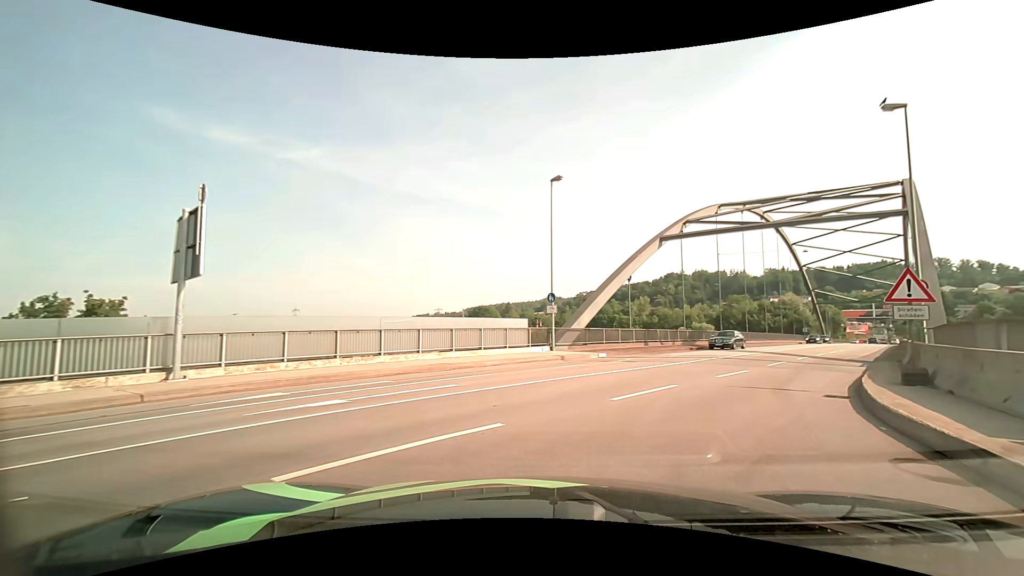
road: primary_link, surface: asphalt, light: Day
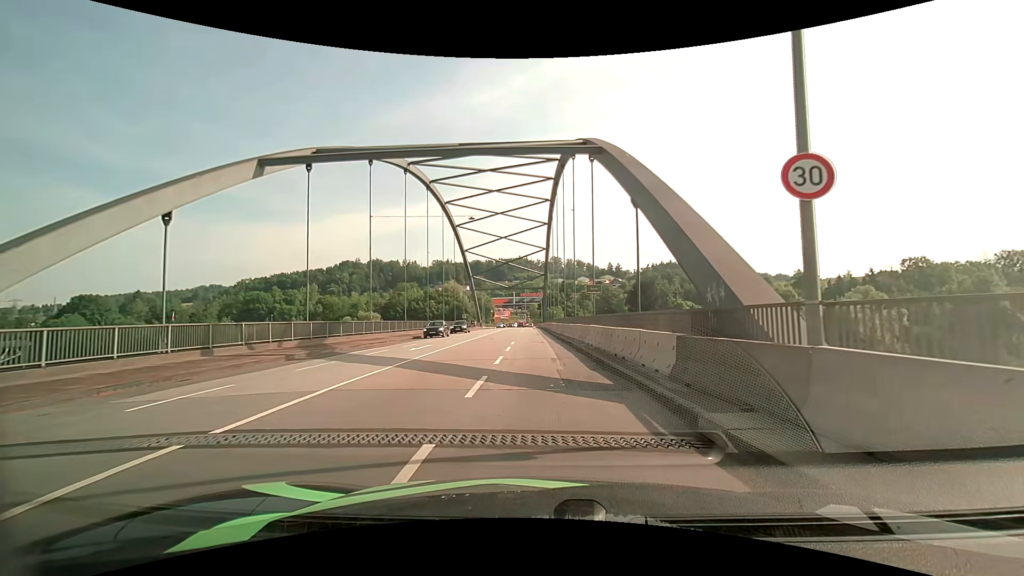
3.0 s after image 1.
(+7.0, +17.0) m; +37°
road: primary
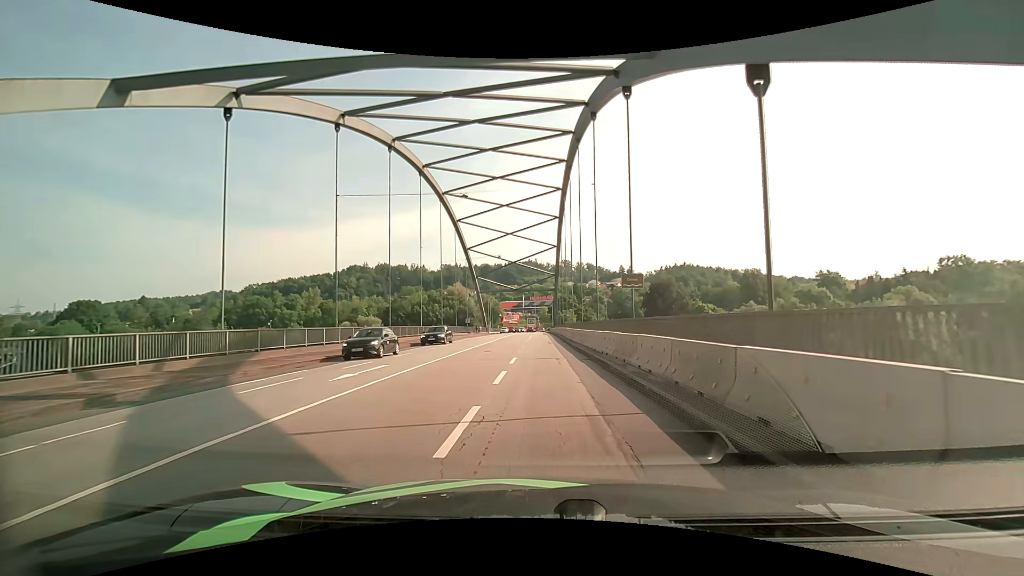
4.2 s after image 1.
(-0.1, +9.4) m; -1°
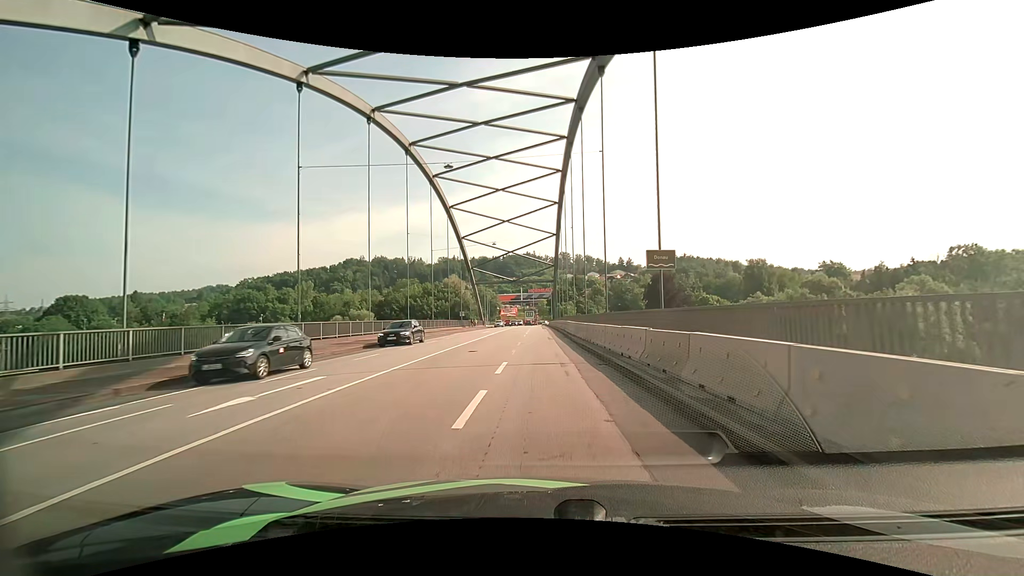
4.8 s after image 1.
(0.0, +5.1) m; 0°
(0, +10) (0, +20) (0, +30) (0, +40) (-1, +50) (-1, +60) (-2, +70) (-2, +80) (-2, +90) (-2, +100) m
